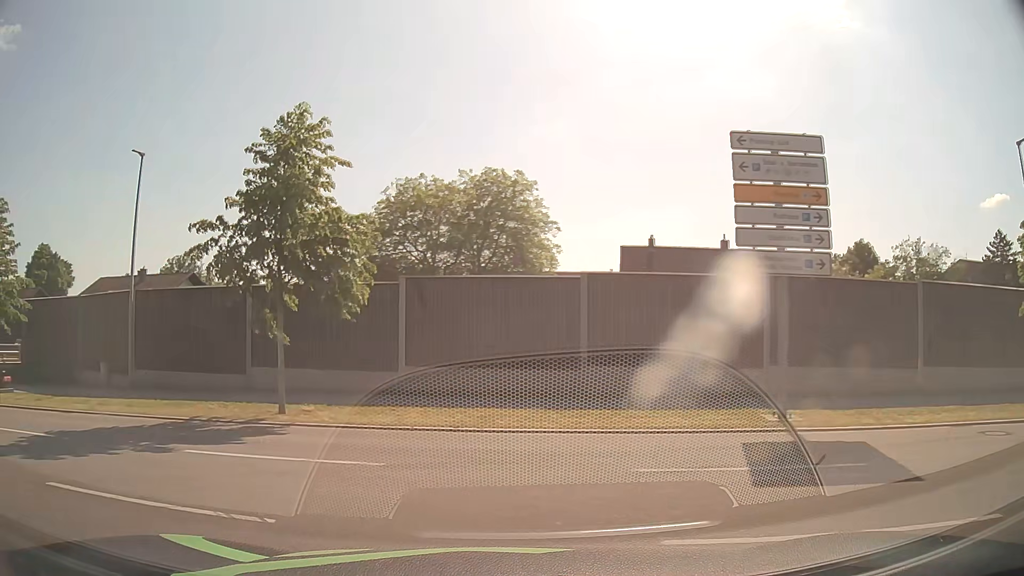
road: unclassified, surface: asphalt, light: Day
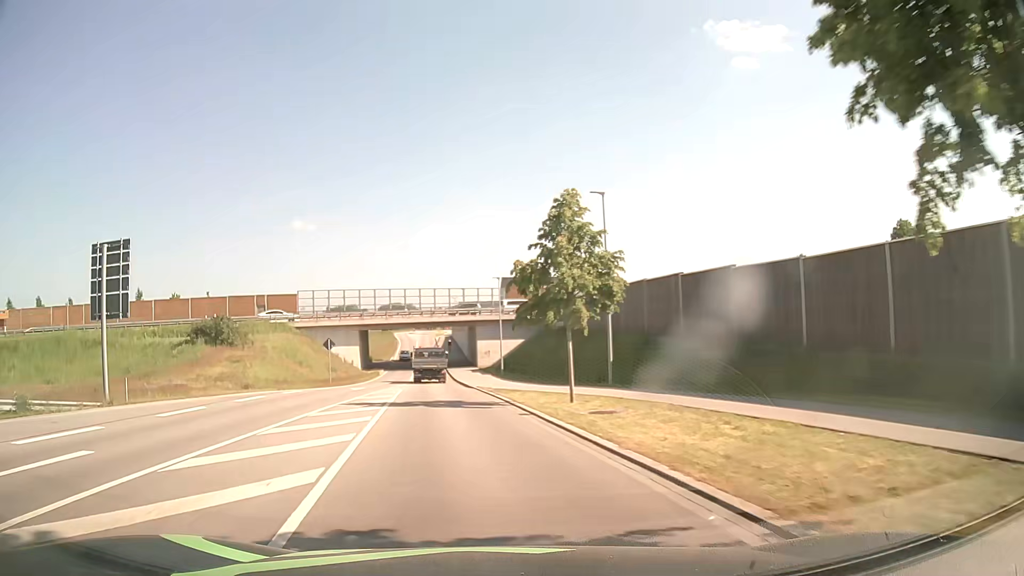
(-13.7, +13.1) m; -75°
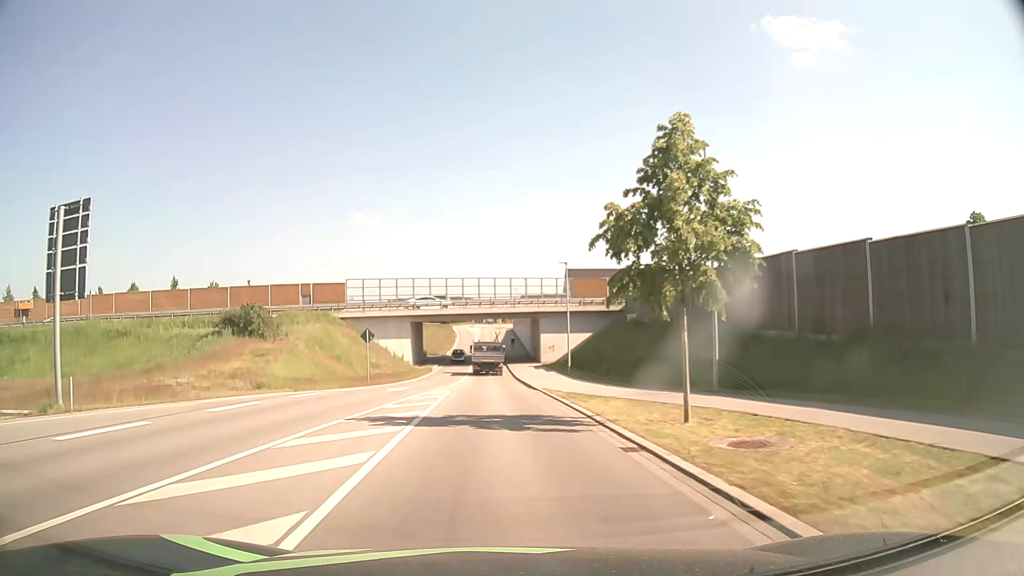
(-0.4, +6.6) m; -6°
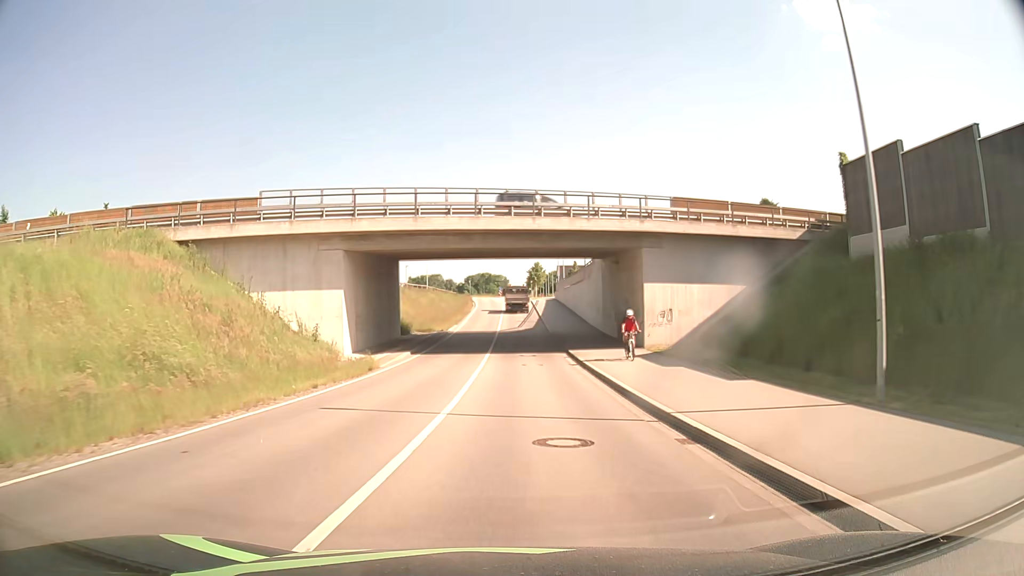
(-1.6, +38.5) m; -3°
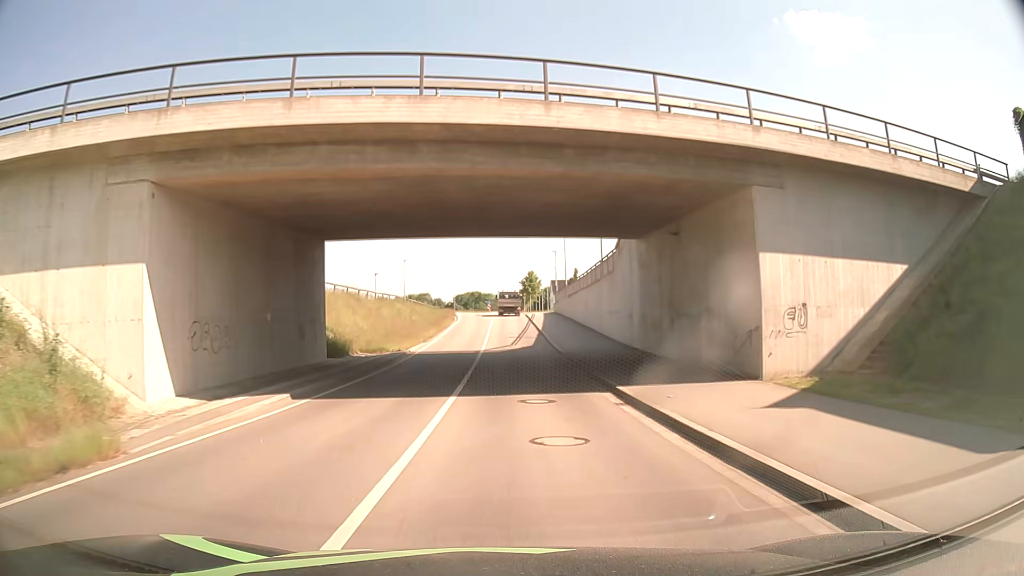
(+0.2, +15.6) m; +1°
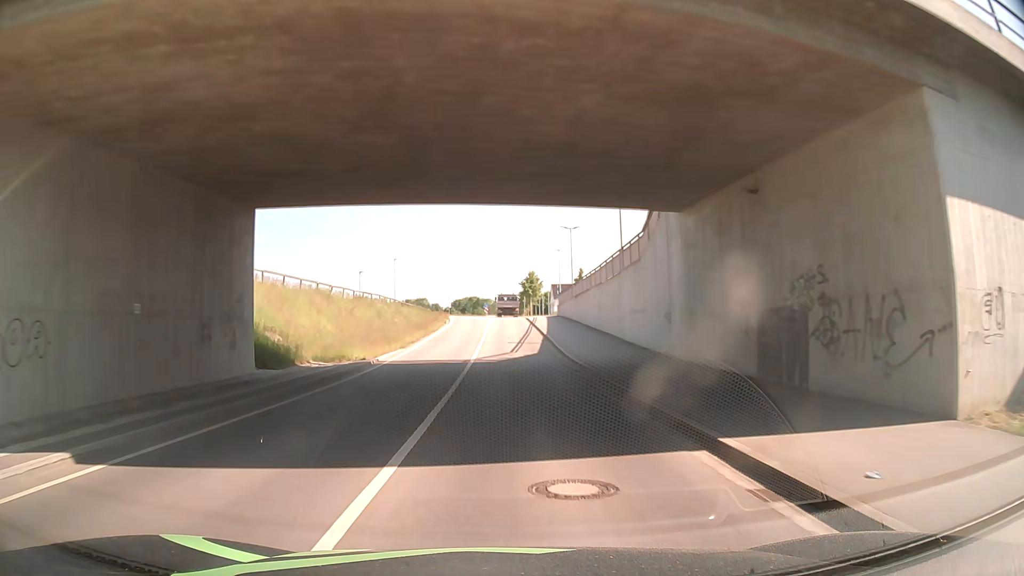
(0.0, +7.7) m; 0°
(0, +10) (0, +20) (0, +30) (0, +40) (0, +50) (0, +60) (0, +70) (0, +80) (0, +90) (0, +100) m
